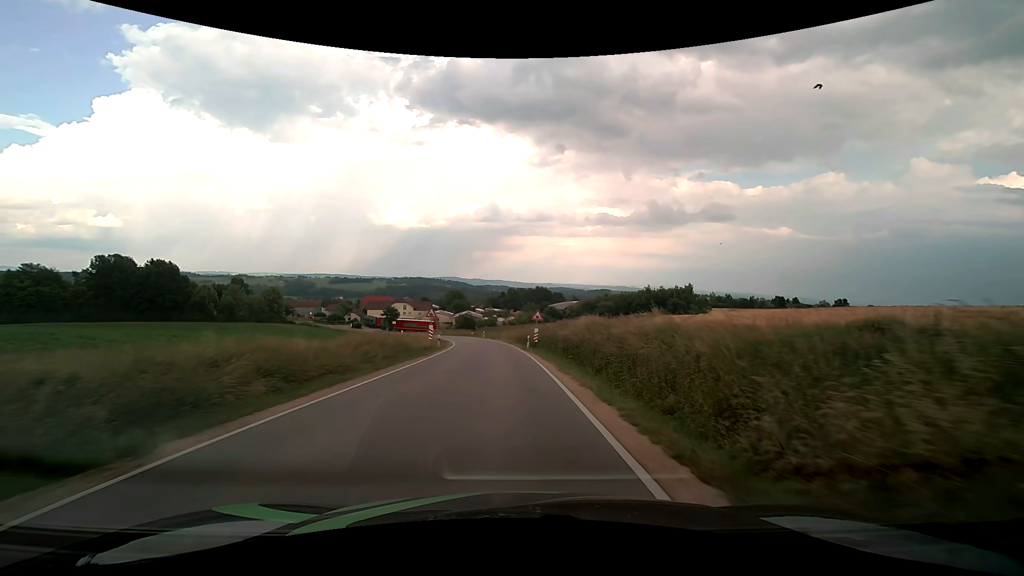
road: tertiary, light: Day
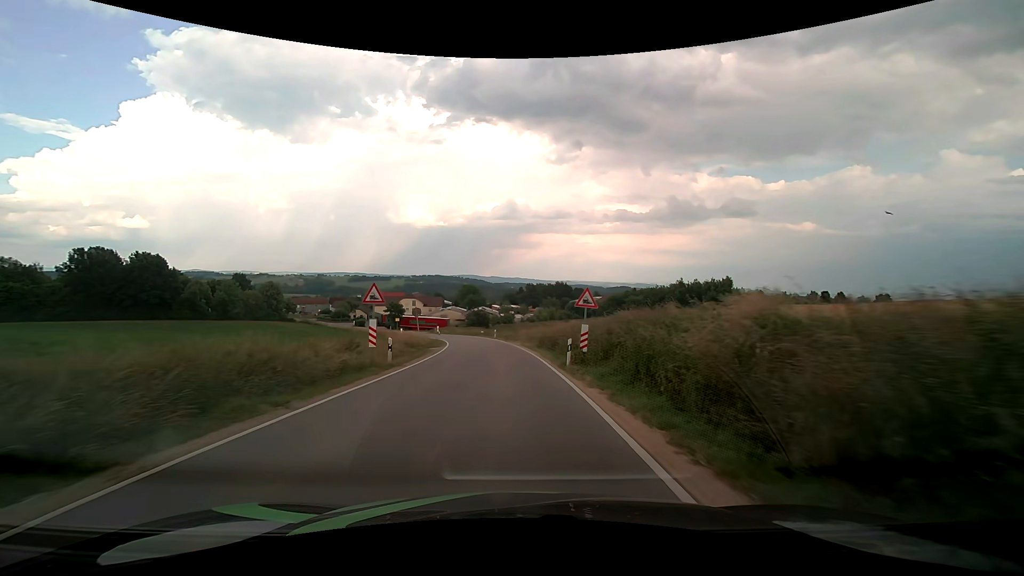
(-0.3, +17.8) m; -2°
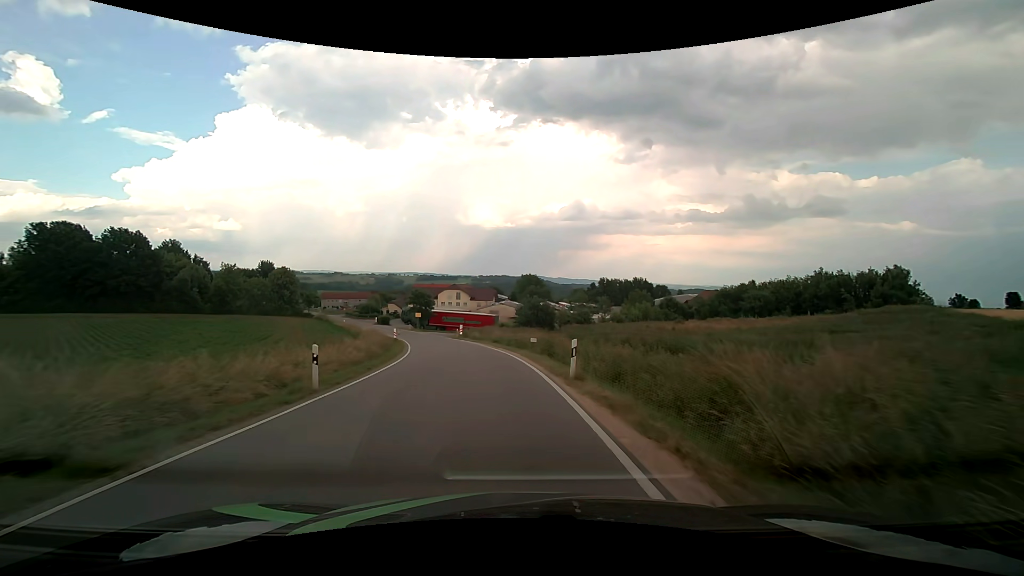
(-2.0, +43.3) m; -8°
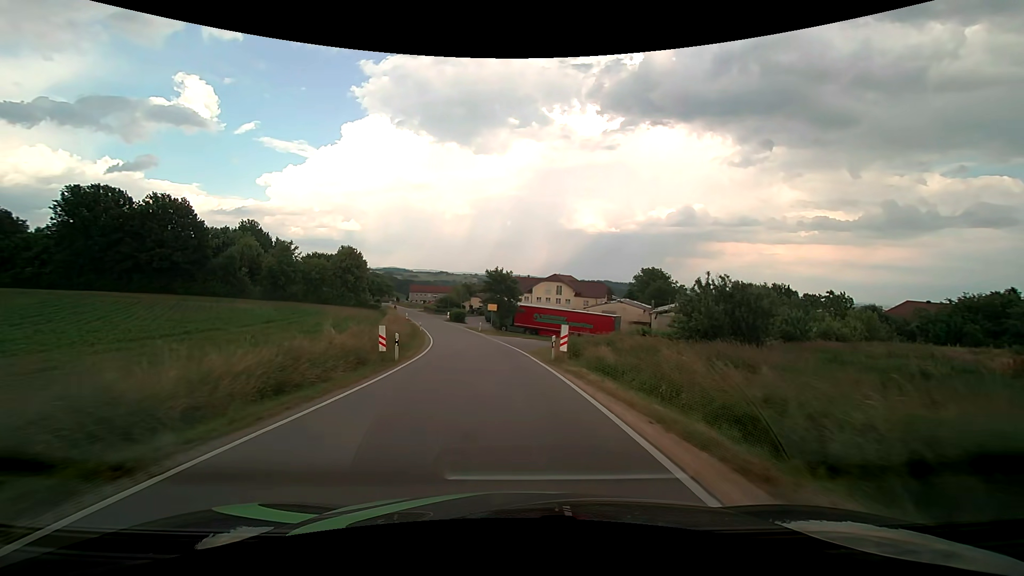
(-3.5, +33.5) m; -11°
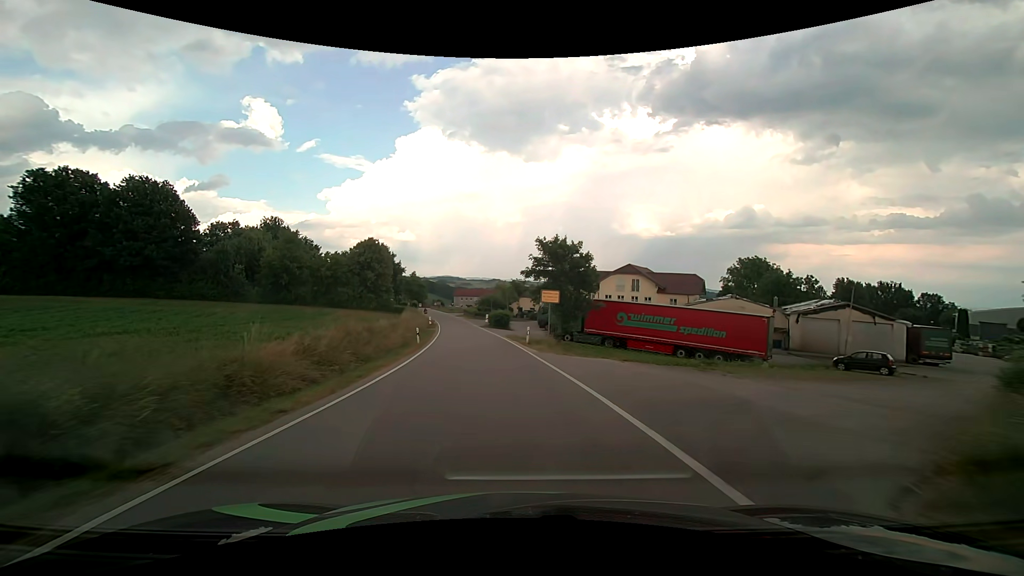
(-1.3, +25.2) m; -6°
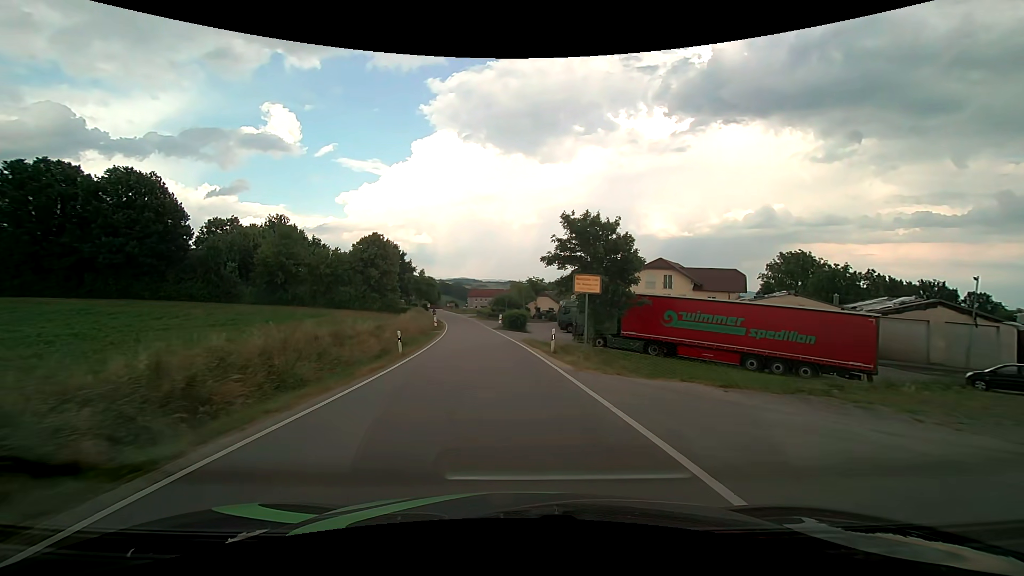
(-0.1, +8.3) m; -2°
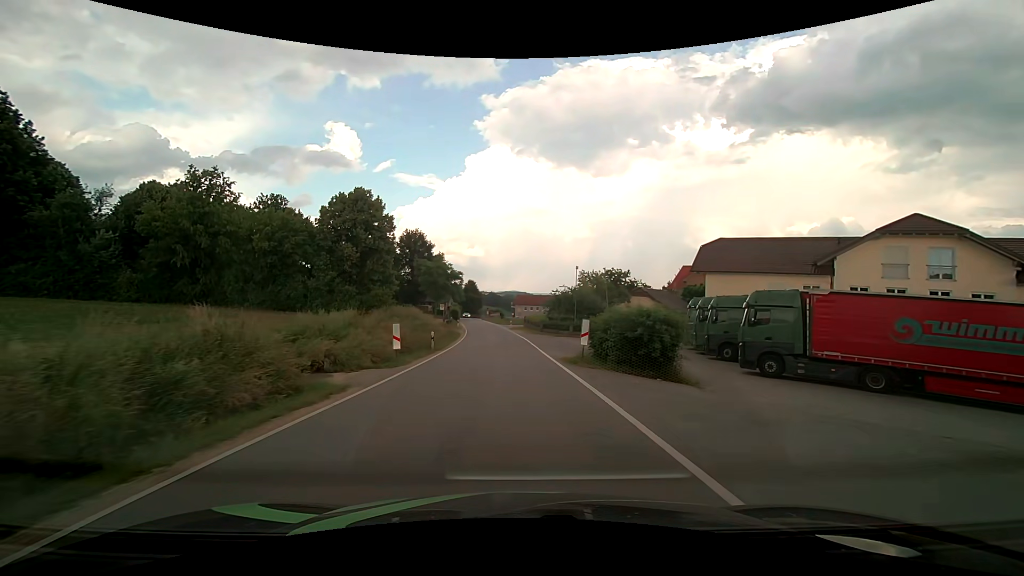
(-2.5, +36.7) m; -6°
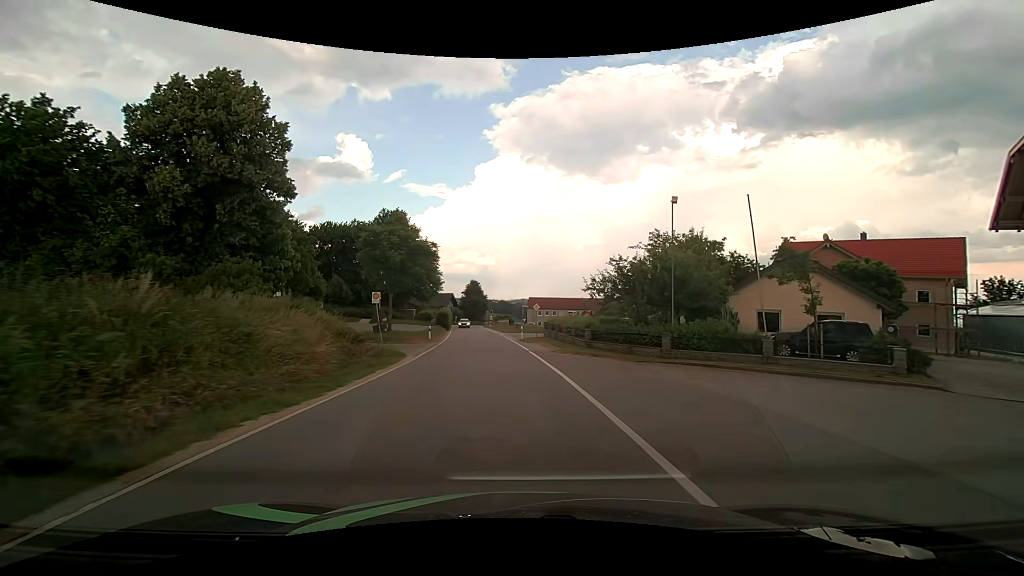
(-0.2, +27.6) m; -1°
(0, +10) (0, +20) (-1, +30) (-2, +40) (-3, +50) (-4, +60) (-5, +70) (-7, +80) (-8, +90) (-9, +100) m
